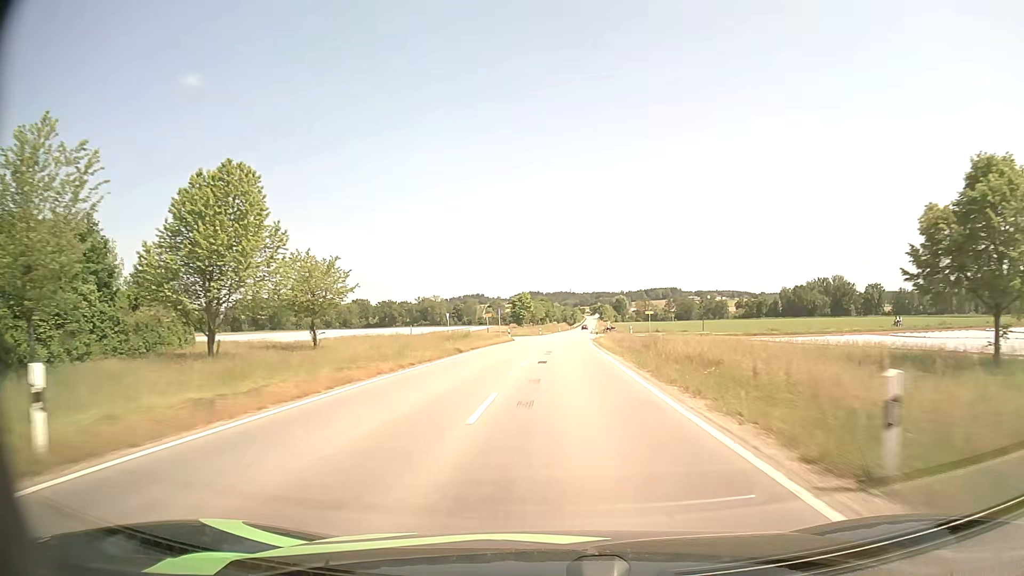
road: tertiary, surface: asphalt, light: Day
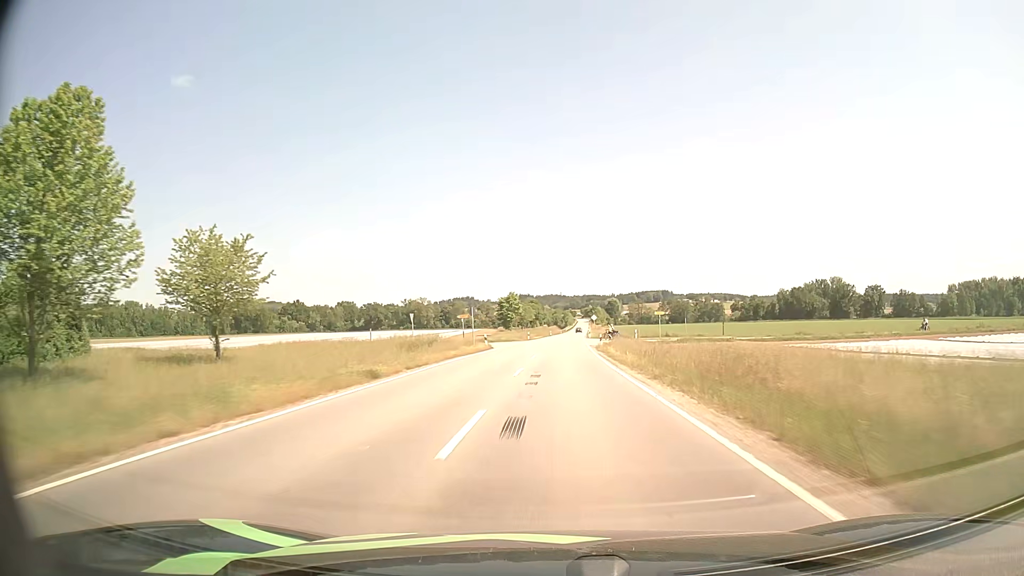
(+0.1, +14.5) m; +1°
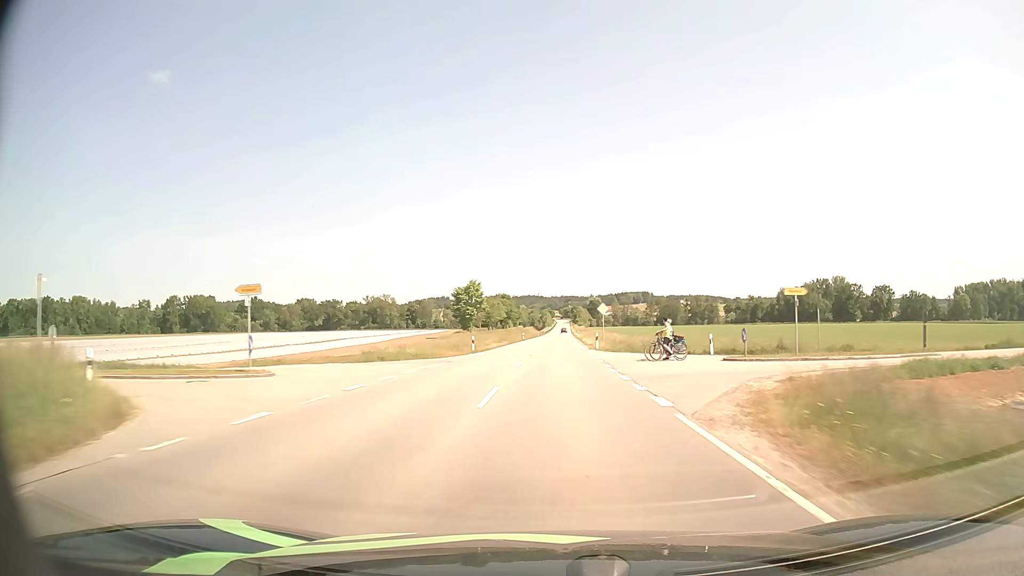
(+0.7, +44.1) m; +2°
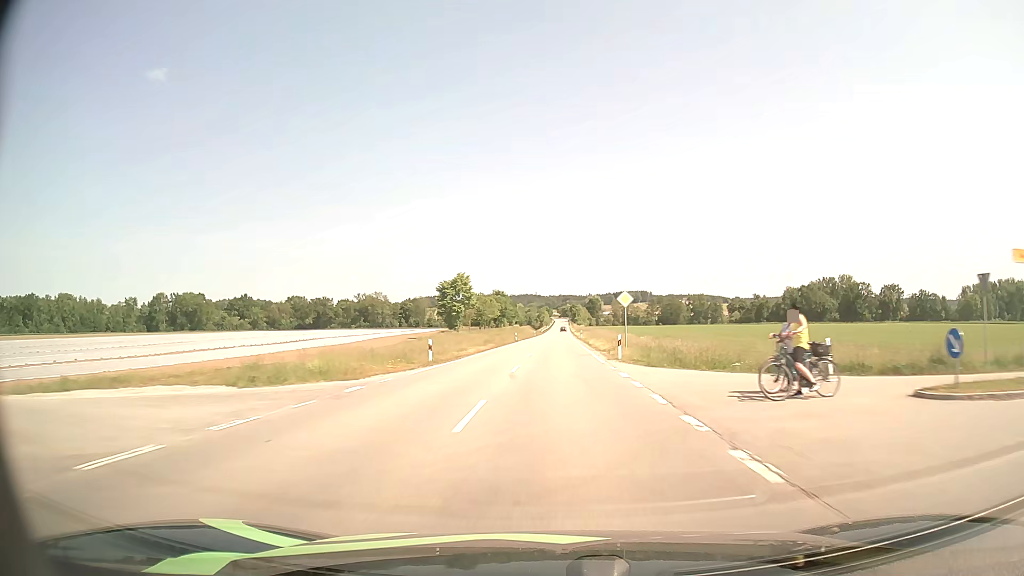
(0.0, +15.0) m; 0°
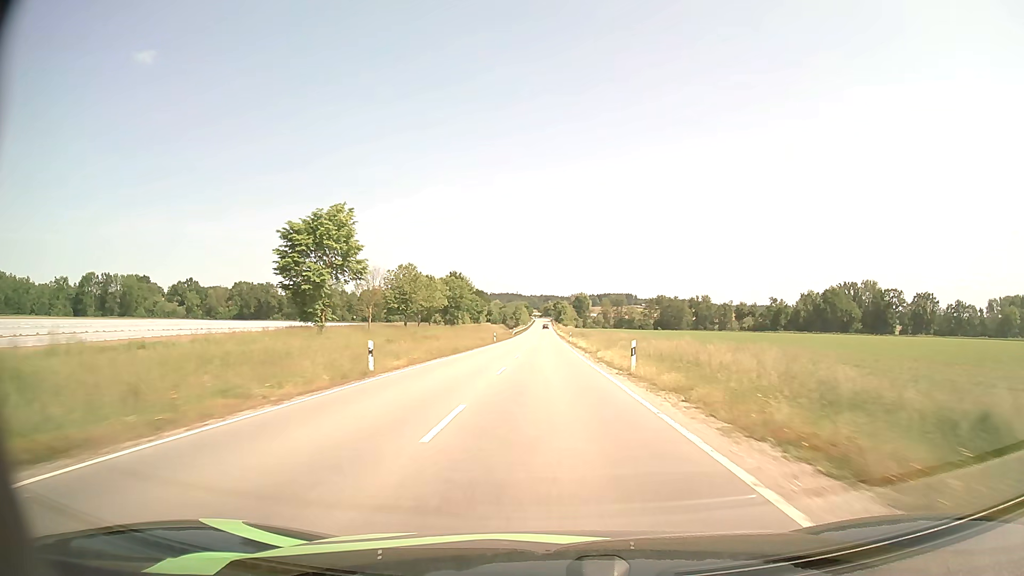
(+0.7, +61.8) m; +2°
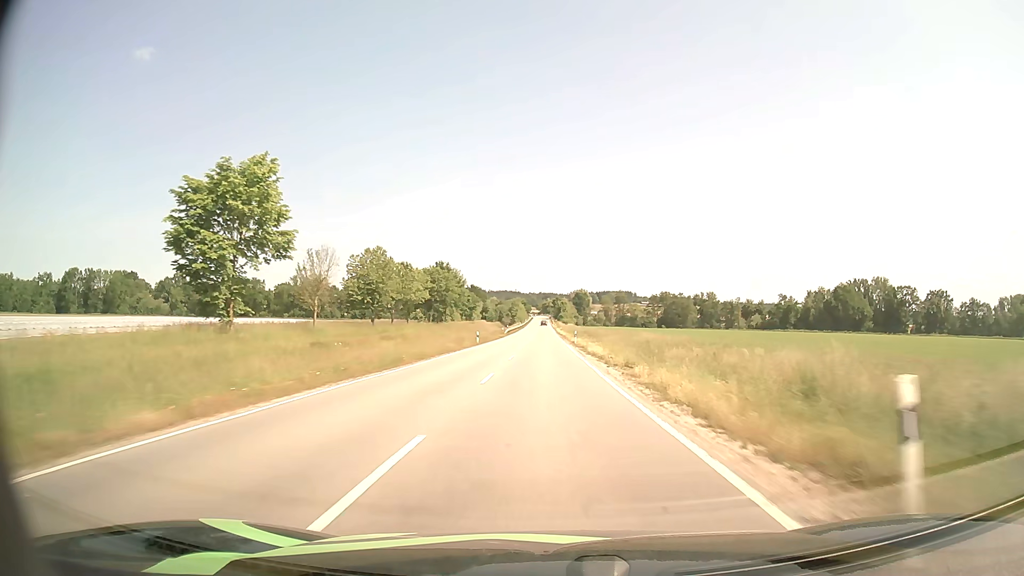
(0.0, +15.9) m; 0°
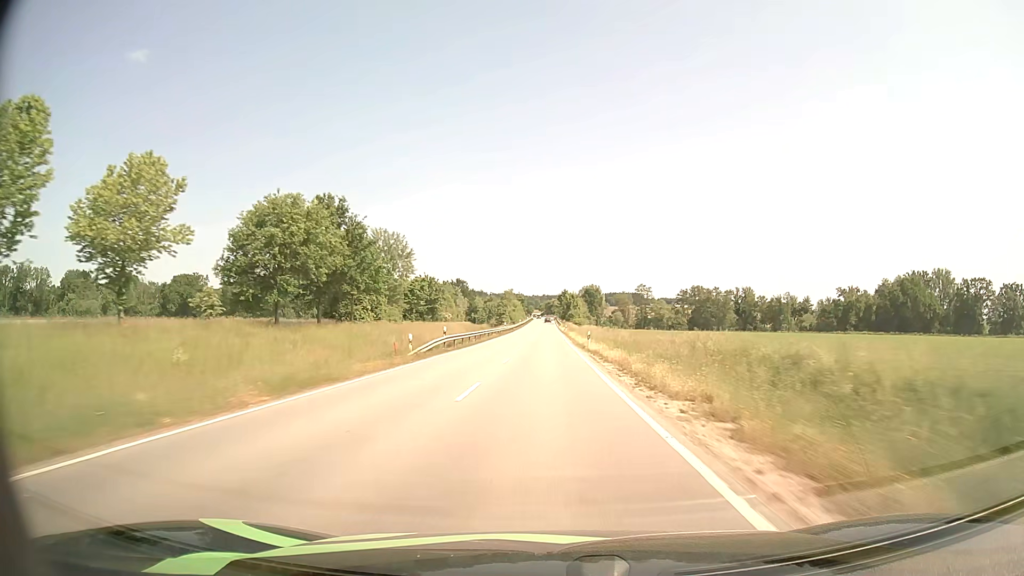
(-0.2, +64.9) m; -1°
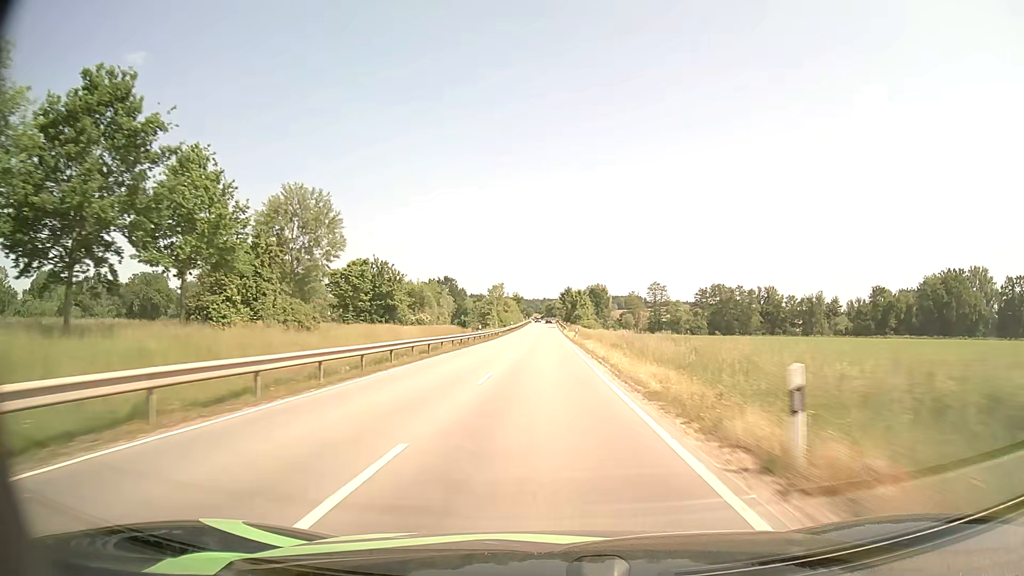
(+0.1, +33.1) m; 0°
(0, +10) (0, +20) (0, +30) (0, +40) (0, +50) (0, +60) (0, +70) (0, +80) (0, +90) (0, +100) m
